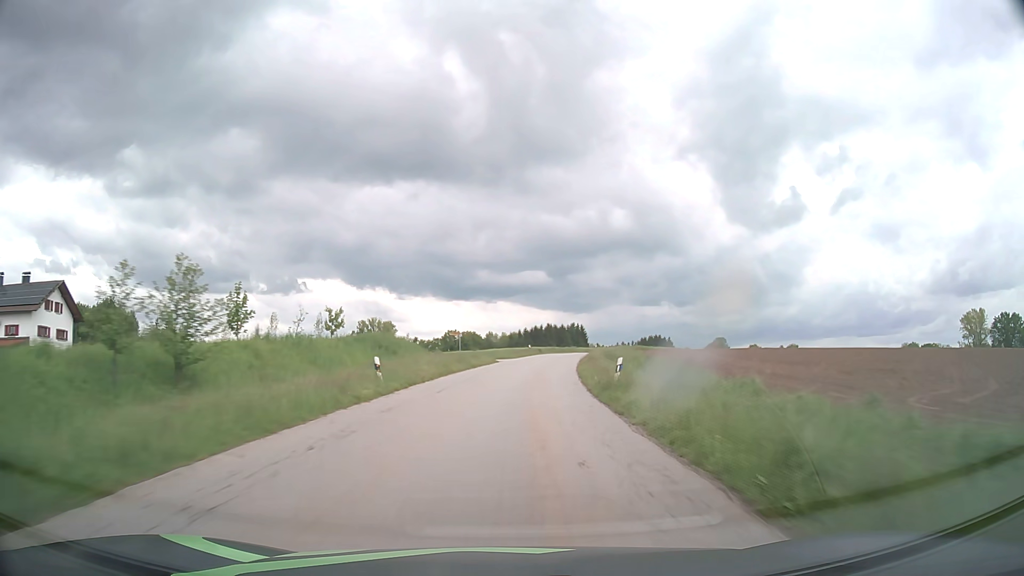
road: tertiary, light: Day
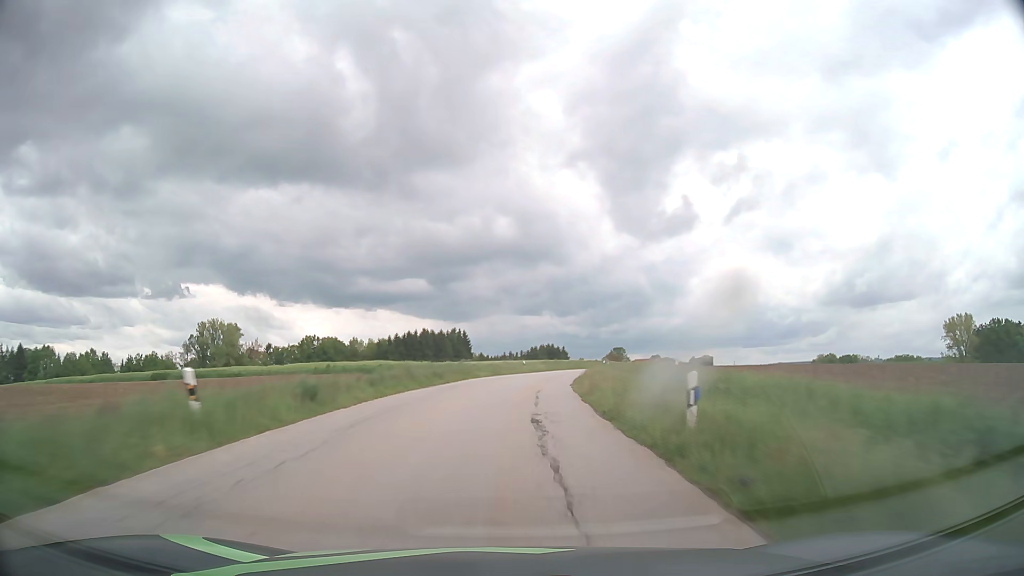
(+5.2, +60.9) m; +10°
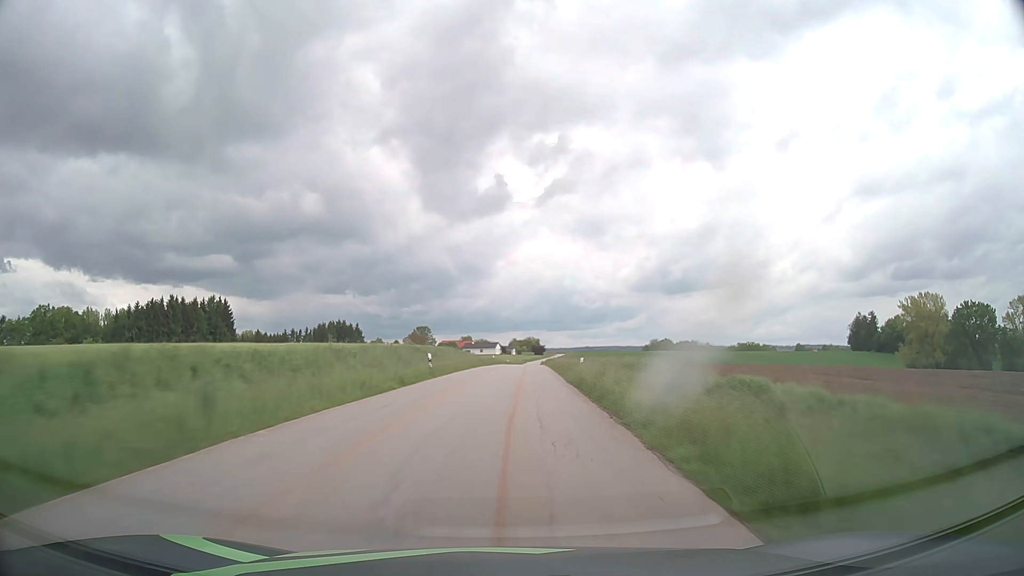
(+10.3, +75.8) m; +17°
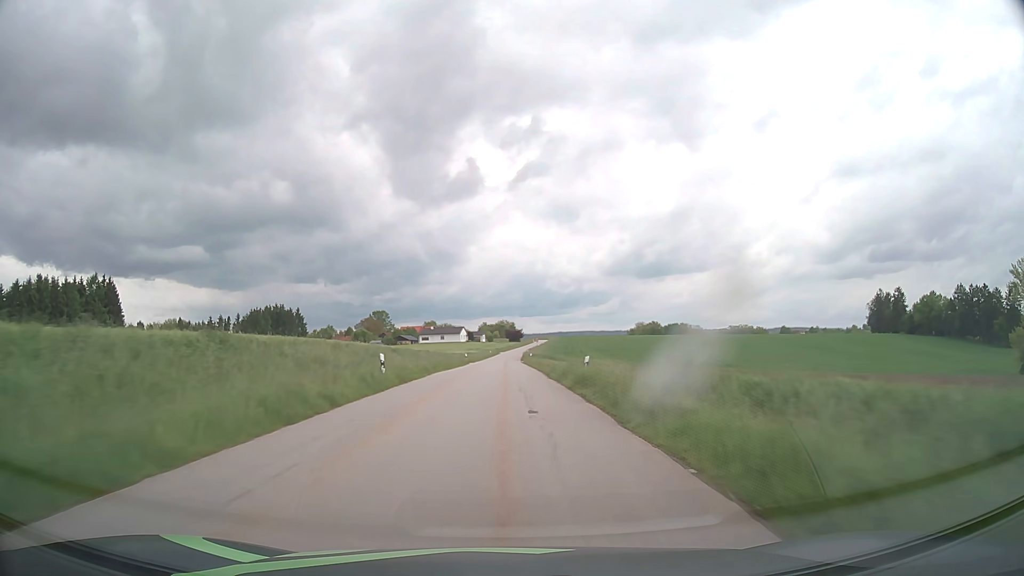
(+2.0, +58.5) m; +2°
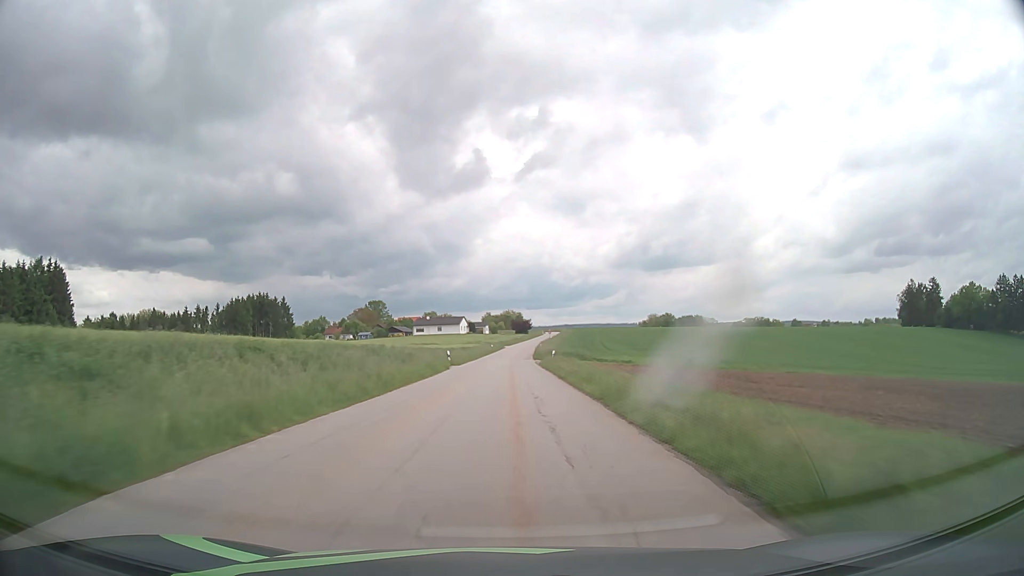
(0.0, +27.9) m; 0°
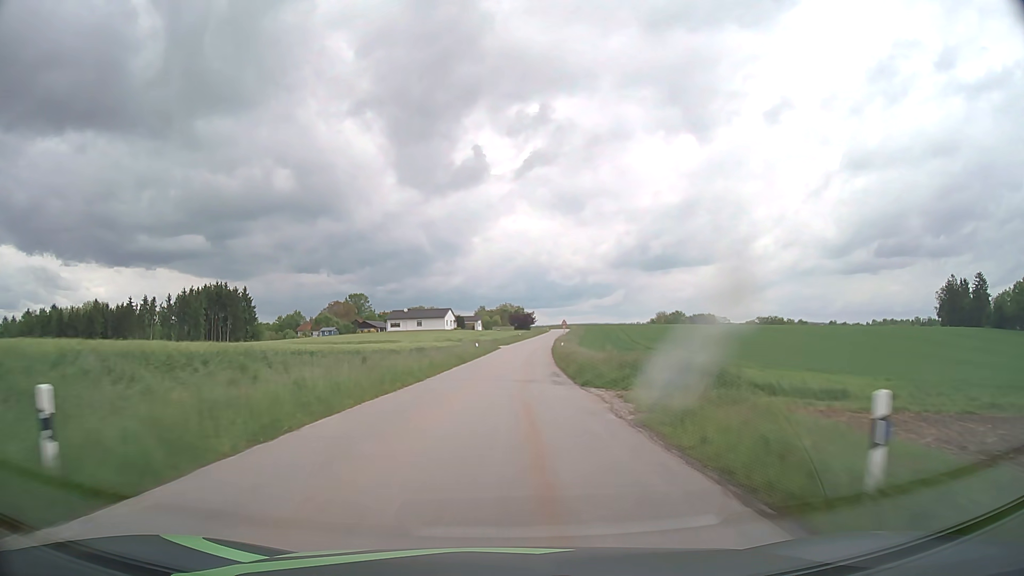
(0.0, +40.1) m; 0°
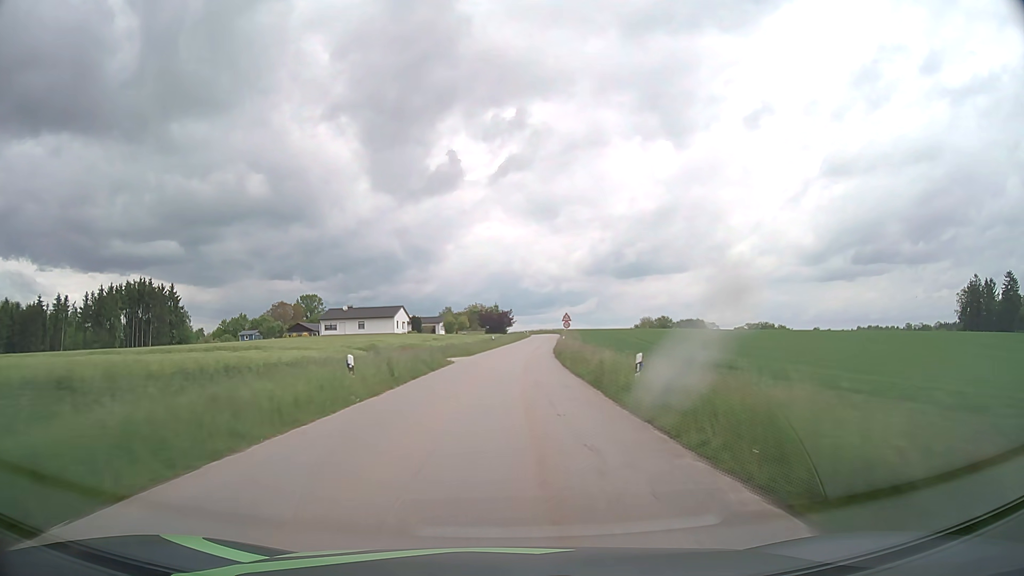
(+0.6, +37.8) m; +2°
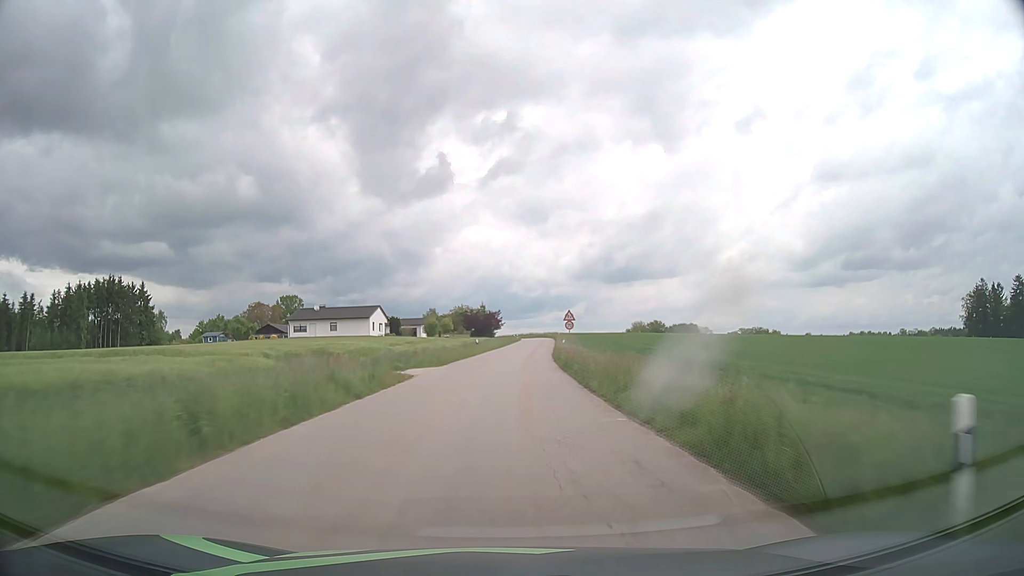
(+0.1, +12.0) m; +1°
(0, +10) (0, +20) (+1, +30) (+1, +40) (+2, +50) (+2, +60) (+3, +70) (+4, +80) (+5, +90) (+6, +100) m
